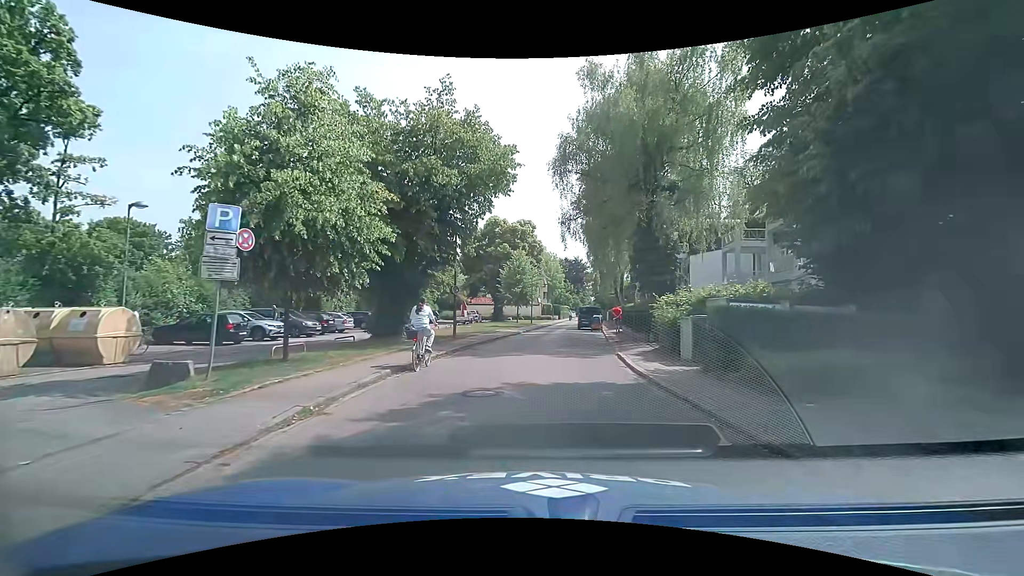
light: Day
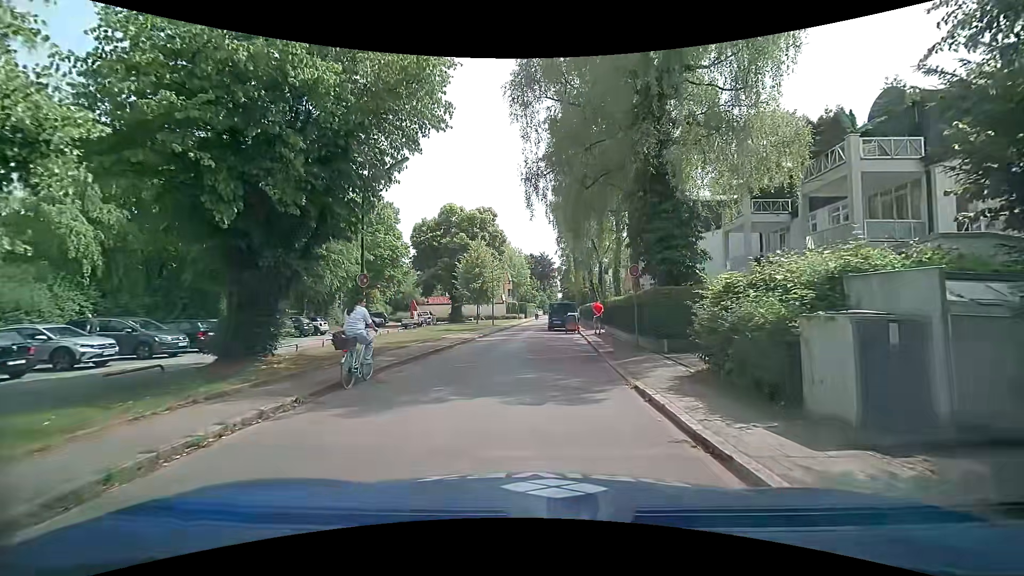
(+0.5, +7.9) m; +4°
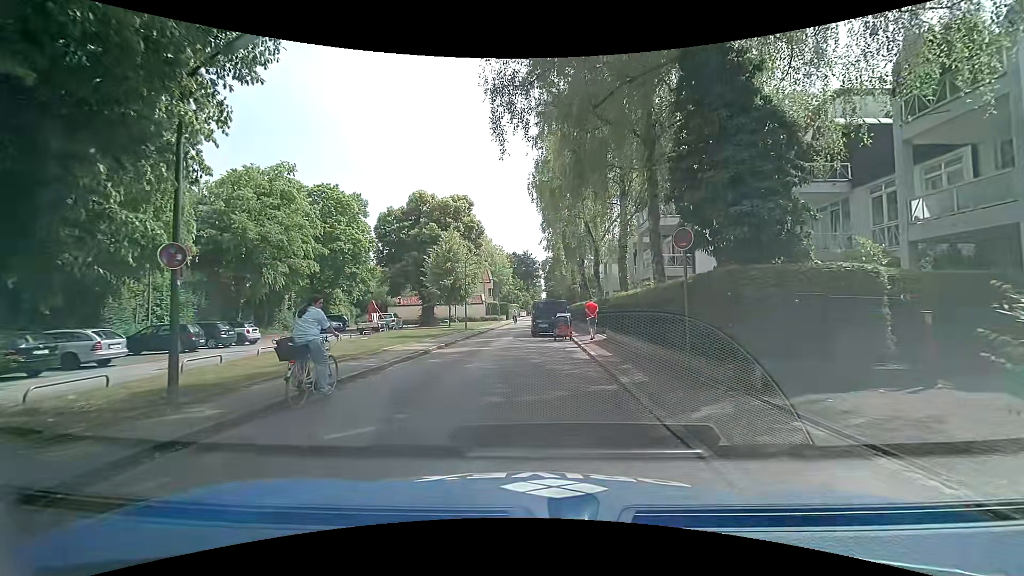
(+0.3, +6.9) m; +4°
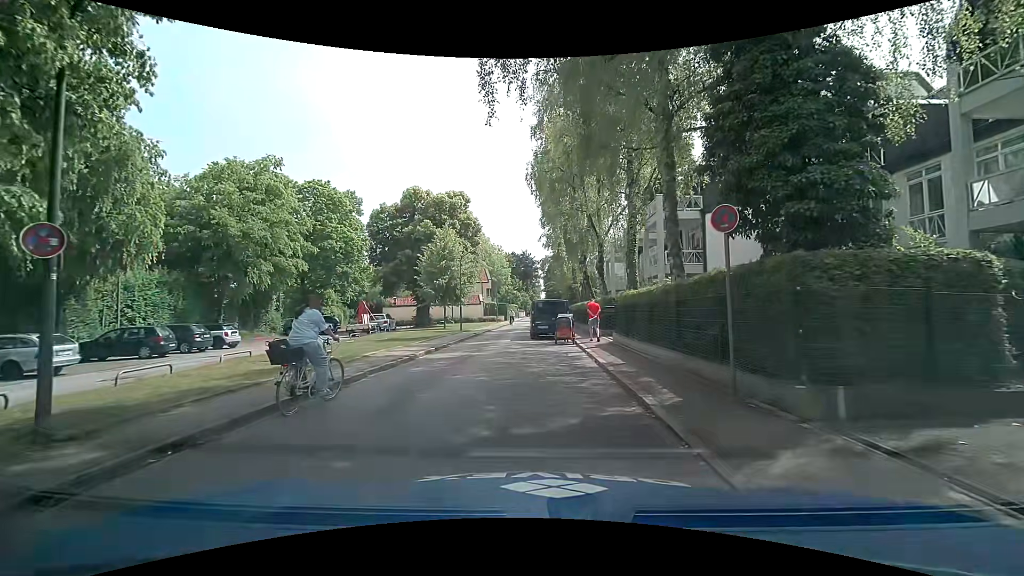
(0.0, +2.0) m; 0°
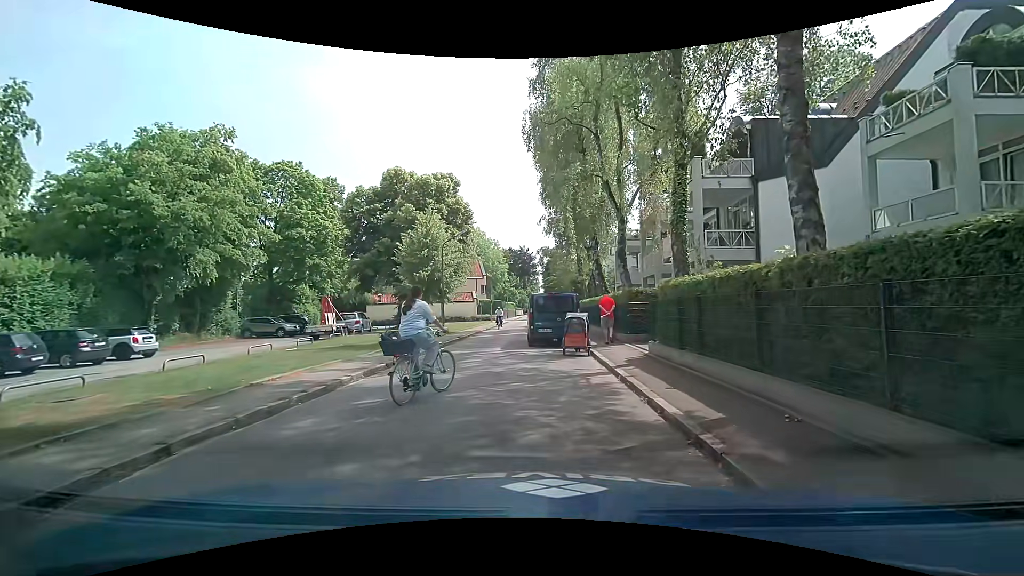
(0.0, +6.1) m; -1°
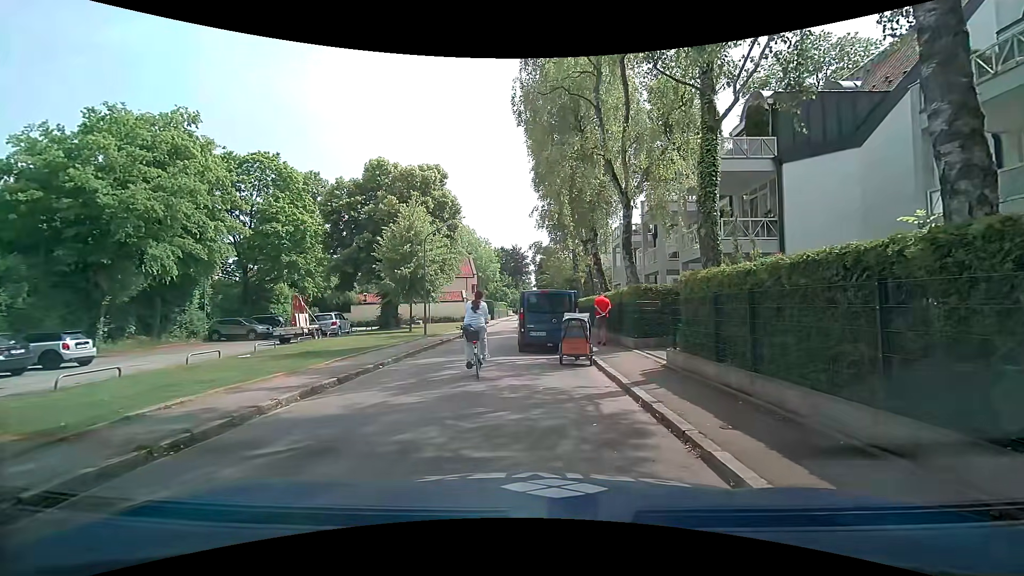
(0.0, +2.5) m; -1°
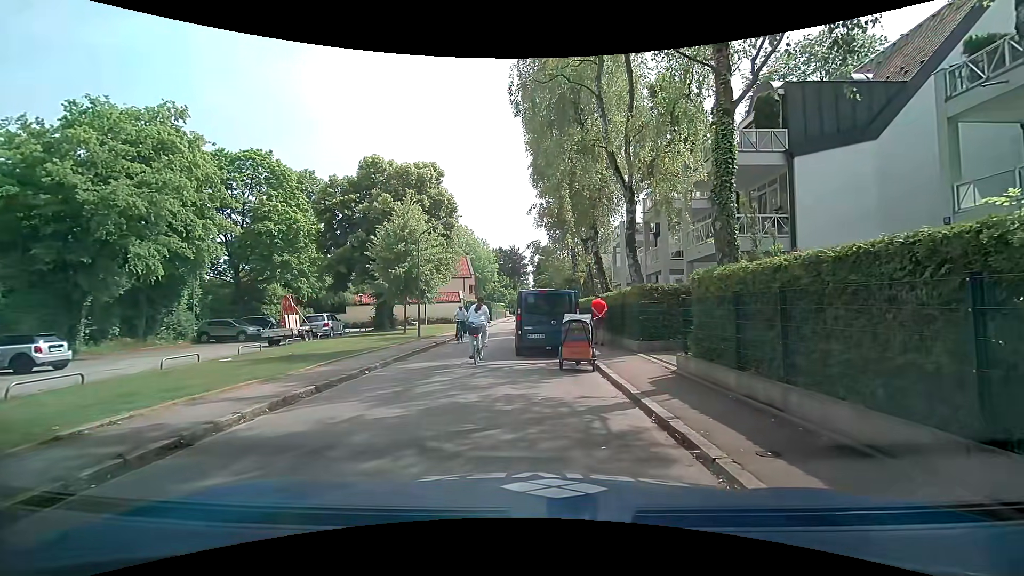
(0.0, +0.9) m; 0°
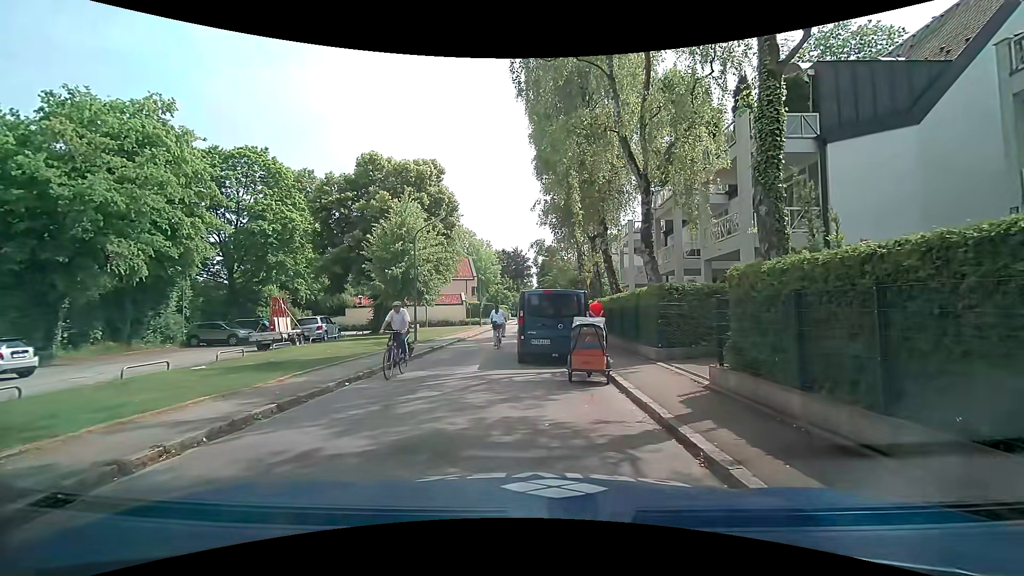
(0.0, +1.6) m; 0°
